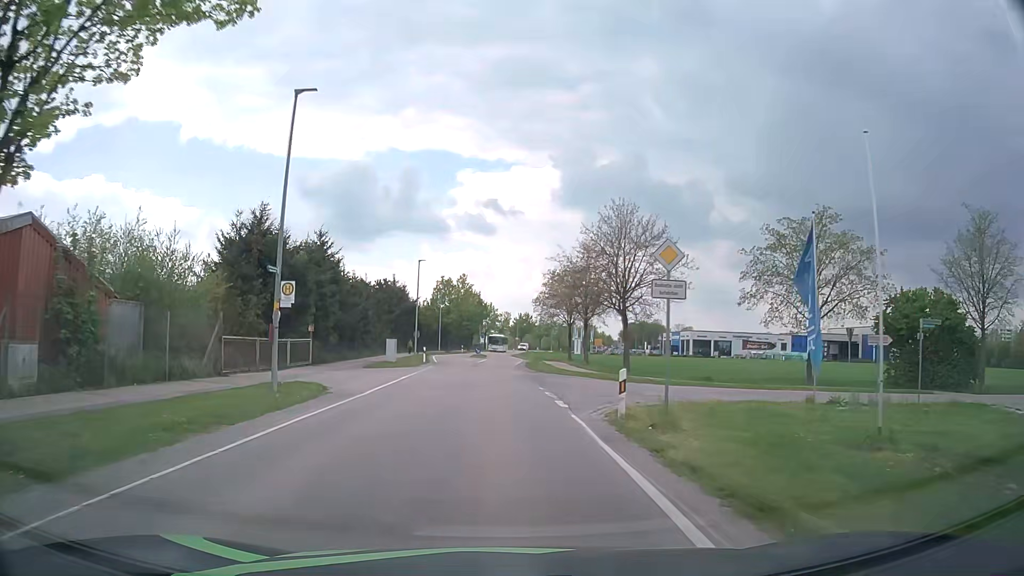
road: tertiary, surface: asphalt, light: Day
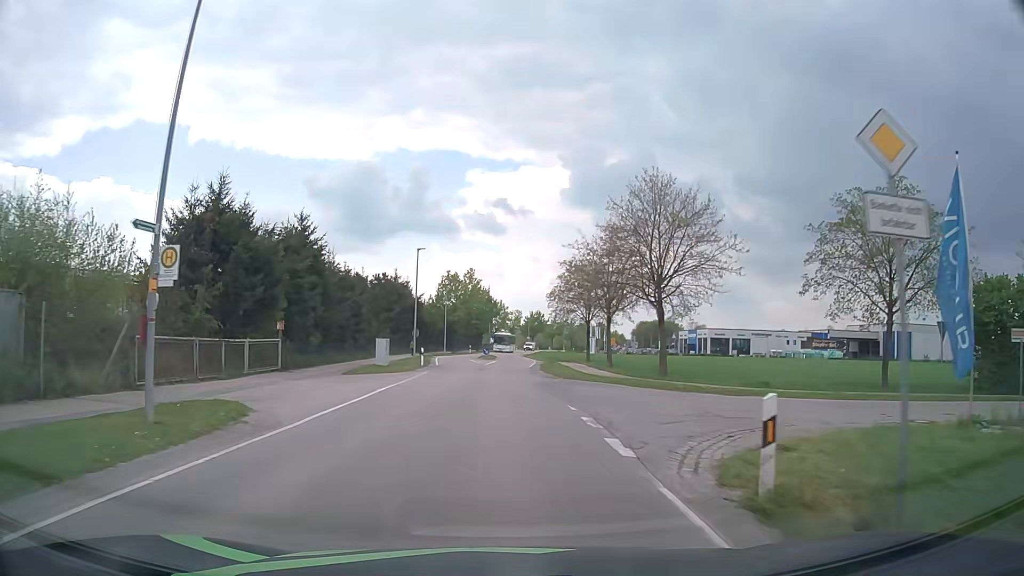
(-0.1, +6.8) m; -1°
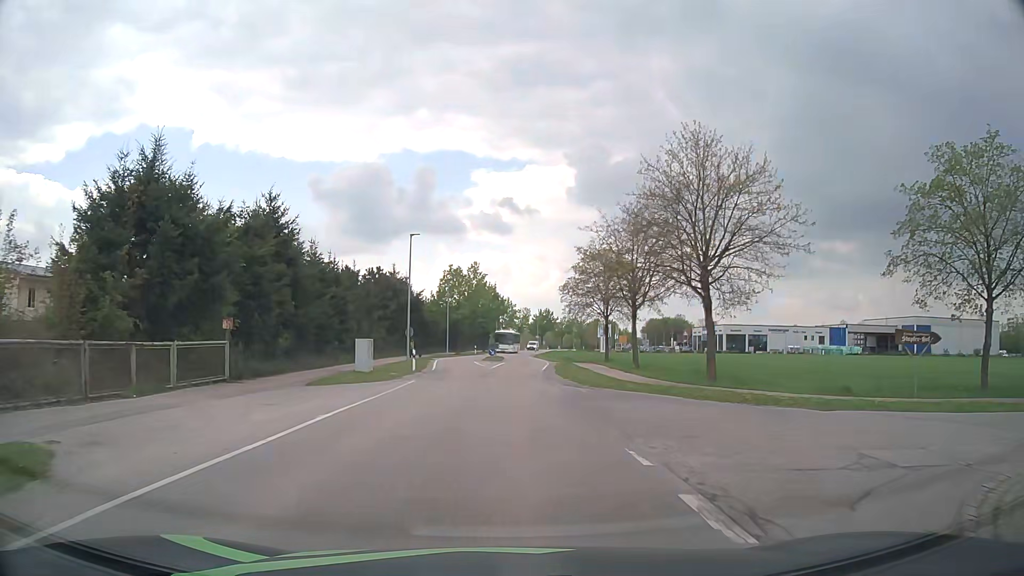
(0.0, +6.8) m; 0°
(0, +10) (0, +20) (0, +30) (+1, +40) (+1, +50) (+2, +60) (+1, +70) (+1, +80) (+1, +90) (+2, +100) m
